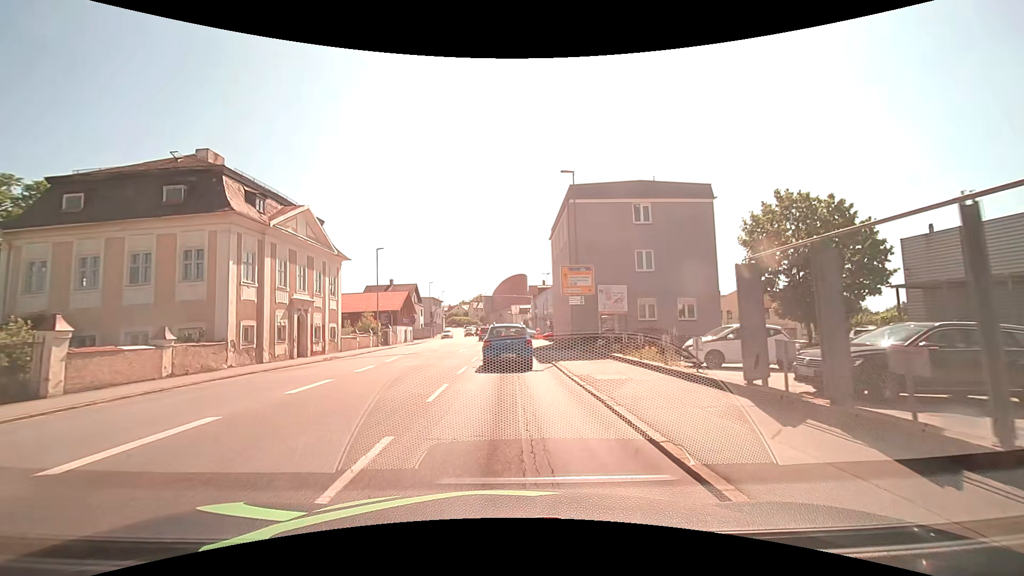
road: tertiary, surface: asphalt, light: Day
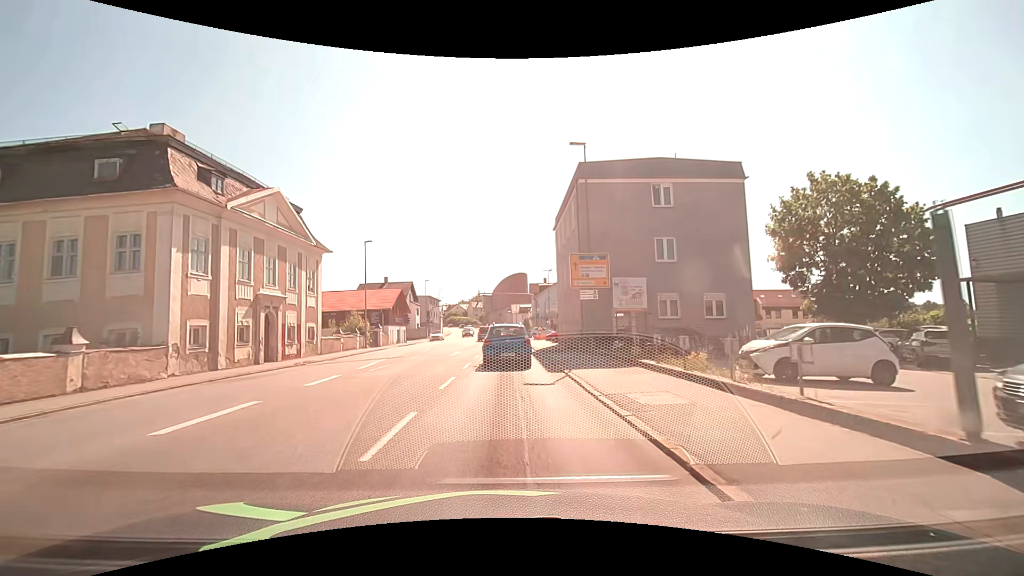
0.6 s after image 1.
(0.0, +4.3) m; 0°
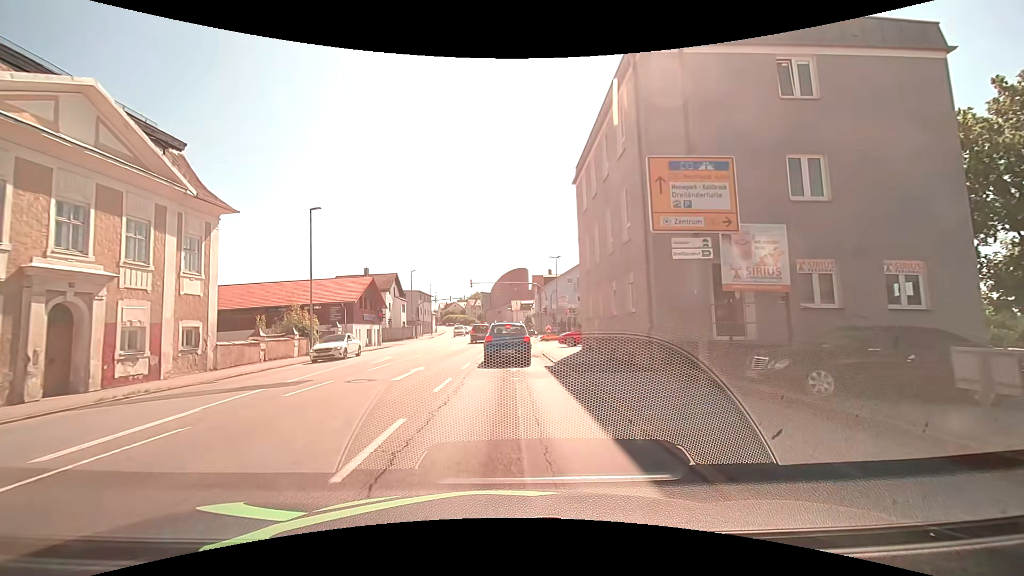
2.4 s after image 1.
(0.0, +13.0) m; 0°
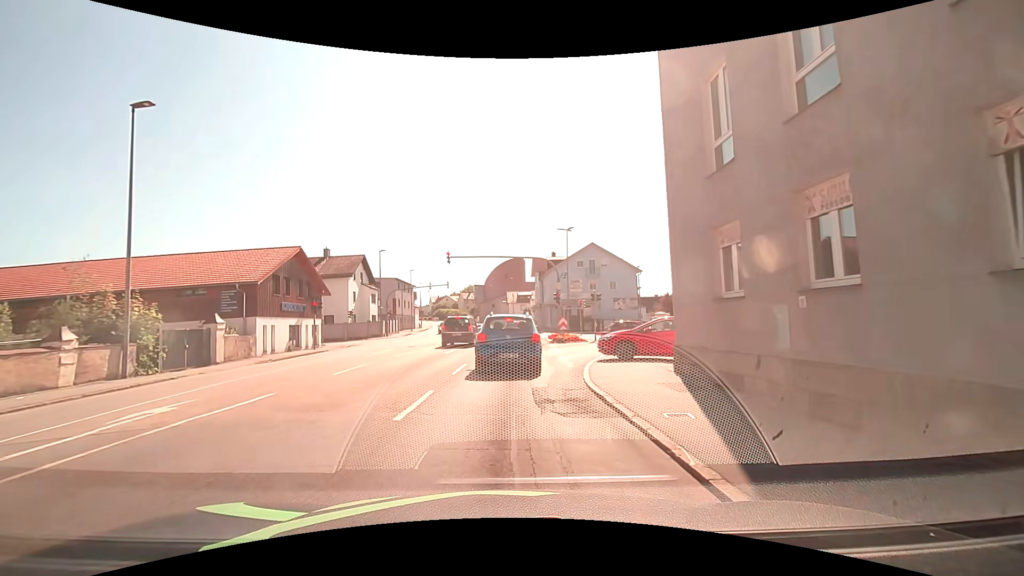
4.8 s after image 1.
(0.0, +15.6) m; +2°
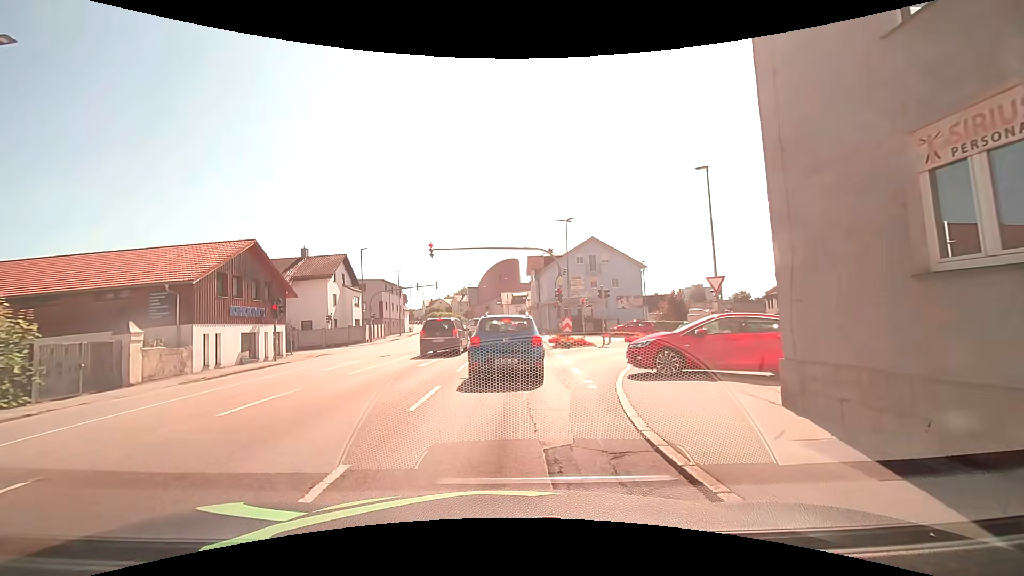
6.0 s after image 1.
(-0.1, +4.6) m; 0°
